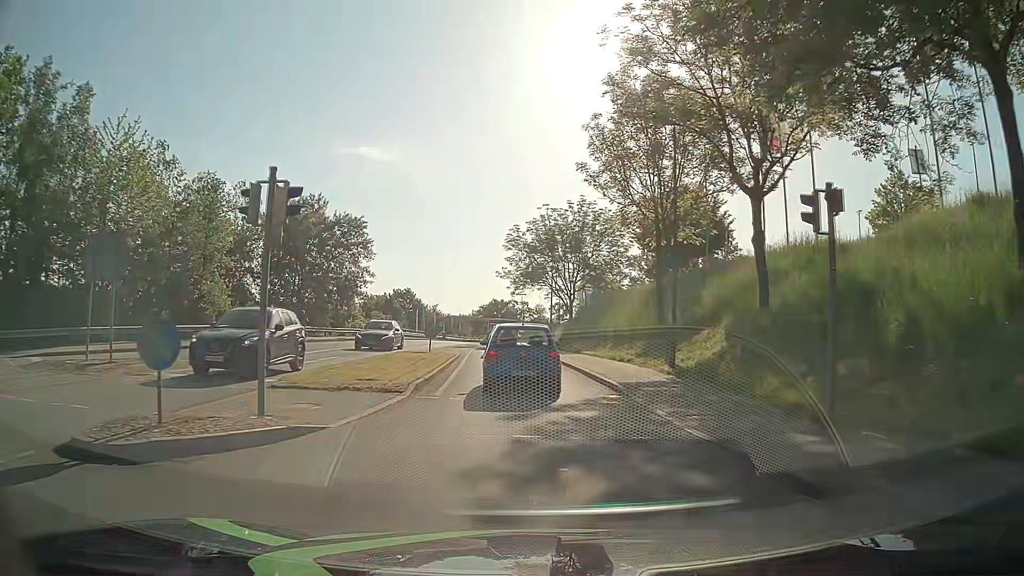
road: tertiary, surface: asphalt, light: Day
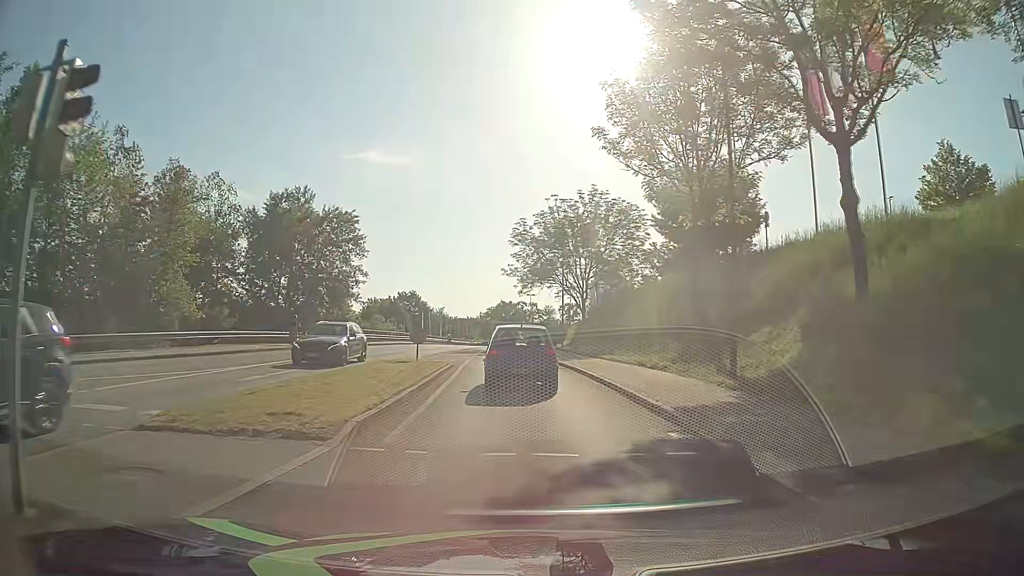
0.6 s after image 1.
(-0.1, +5.4) m; -2°
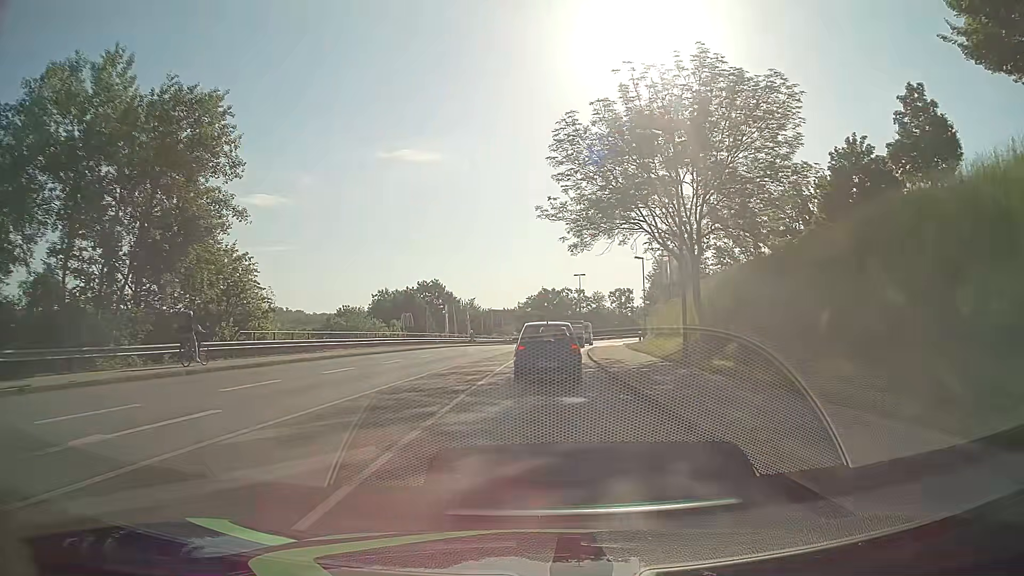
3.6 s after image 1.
(-0.9, +30.5) m; -3°
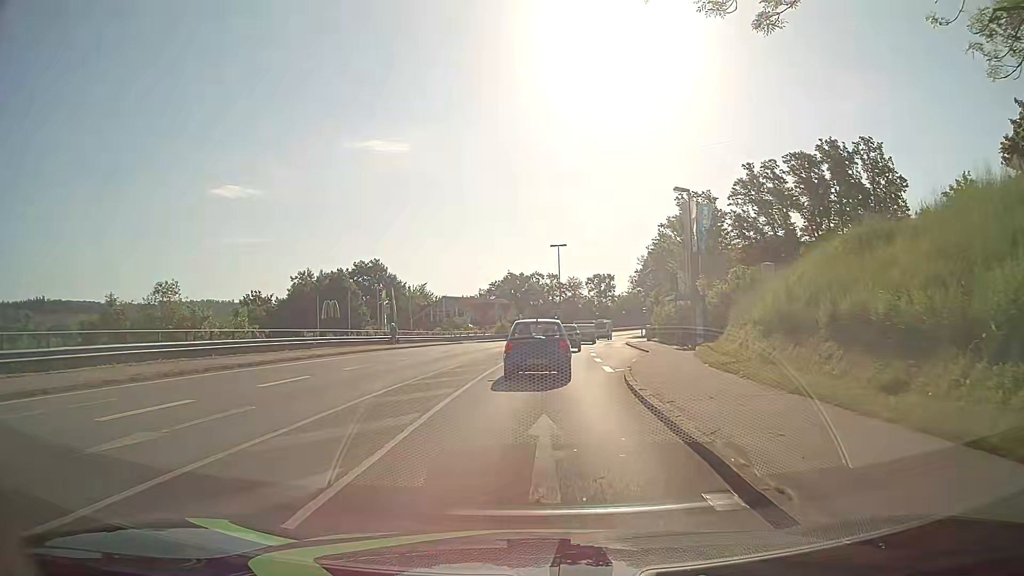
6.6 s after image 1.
(+0.8, +28.9) m; +2°
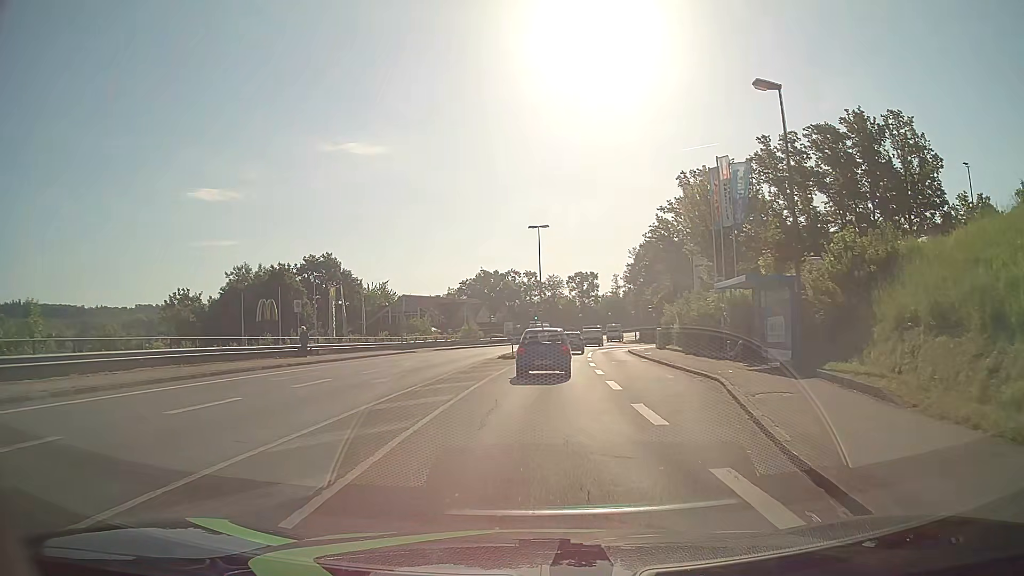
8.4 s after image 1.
(+0.4, +15.8) m; +3°
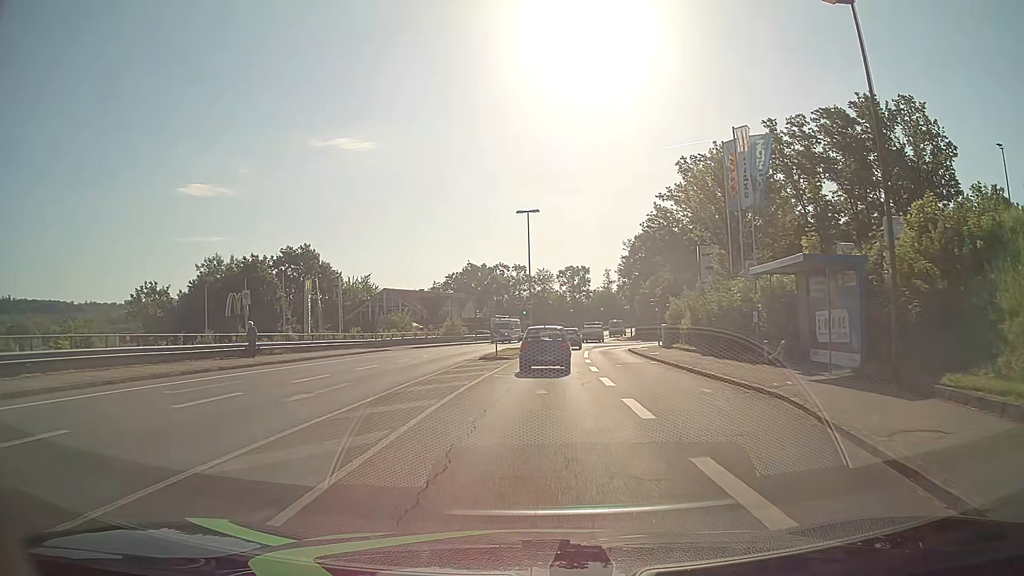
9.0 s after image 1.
(0.0, +5.7) m; +1°
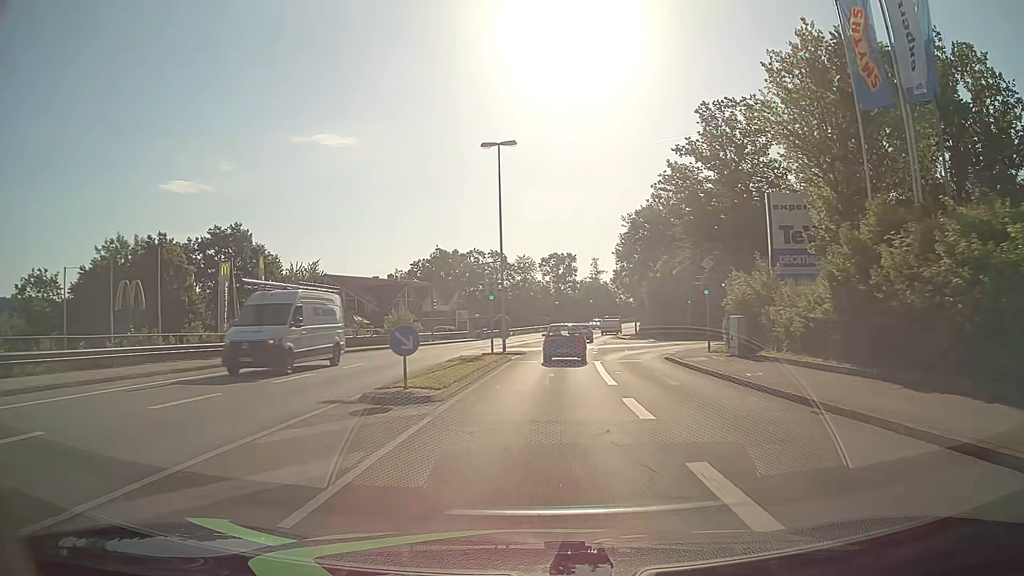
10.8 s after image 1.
(+0.4, +18.5) m; +2°
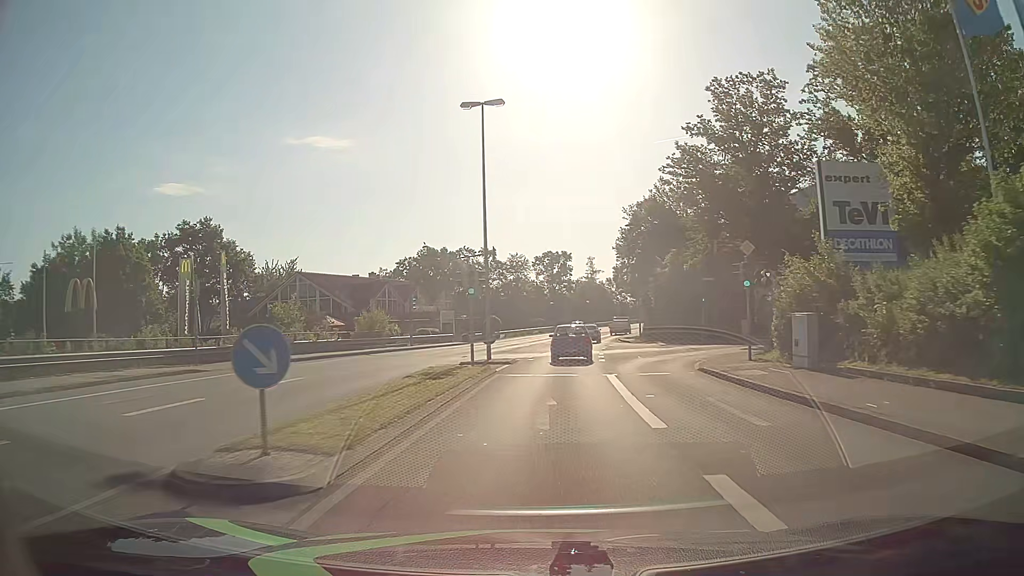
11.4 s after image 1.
(0.0, +6.7) m; +1°
